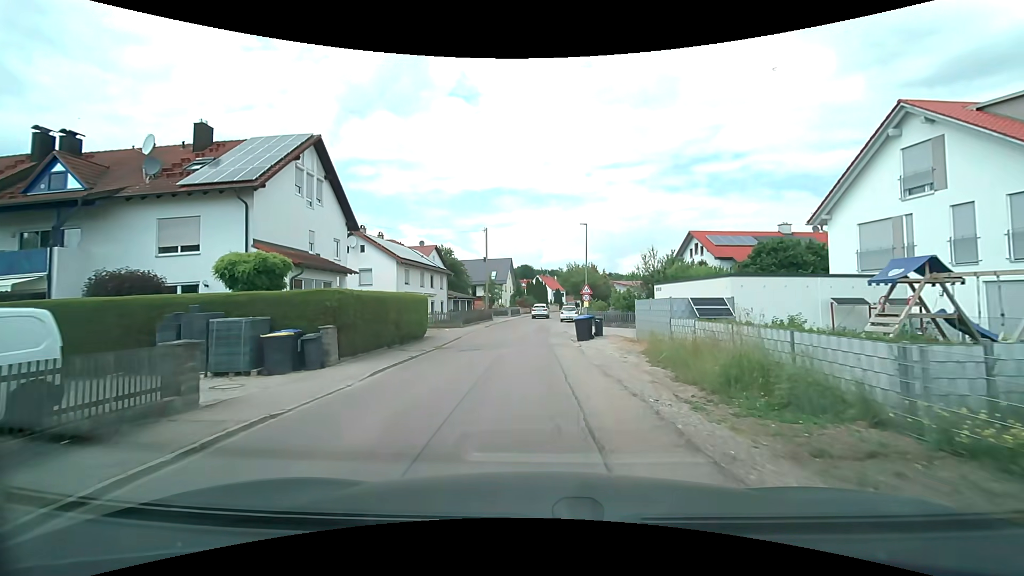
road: residential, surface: asphalt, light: Day
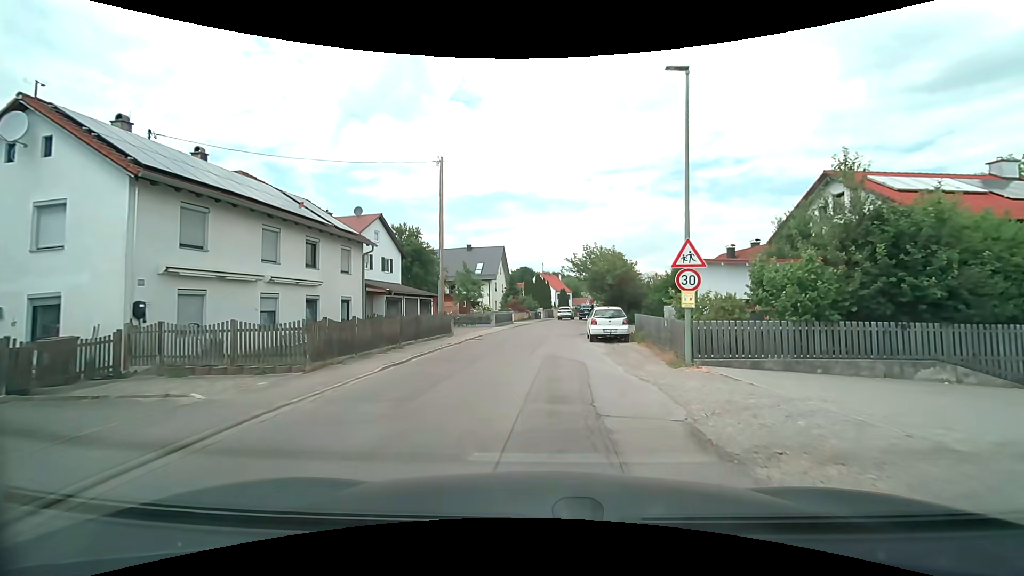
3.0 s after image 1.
(-0.1, +24.3) m; 0°
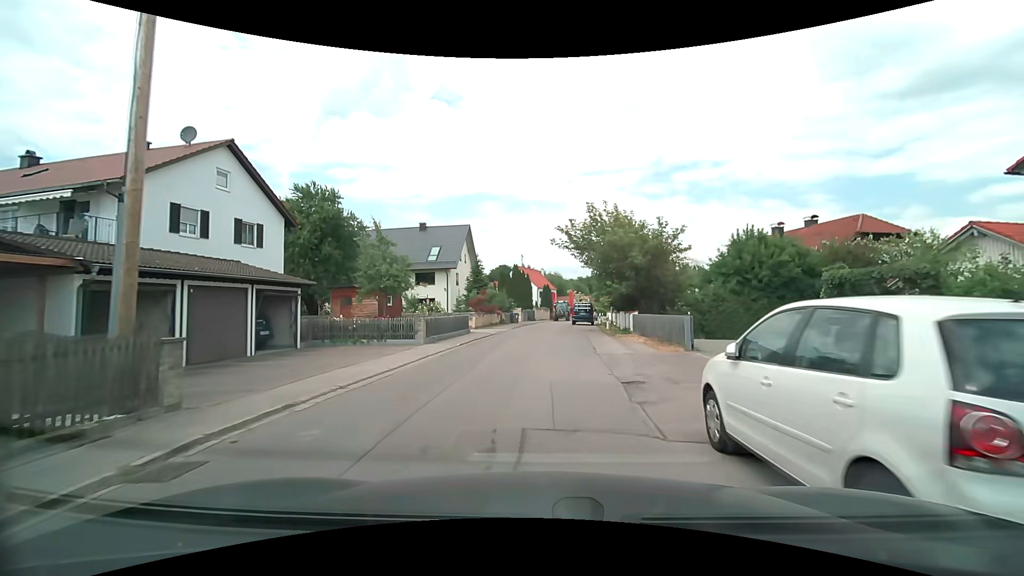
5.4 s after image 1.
(+0.5, +18.7) m; +2°
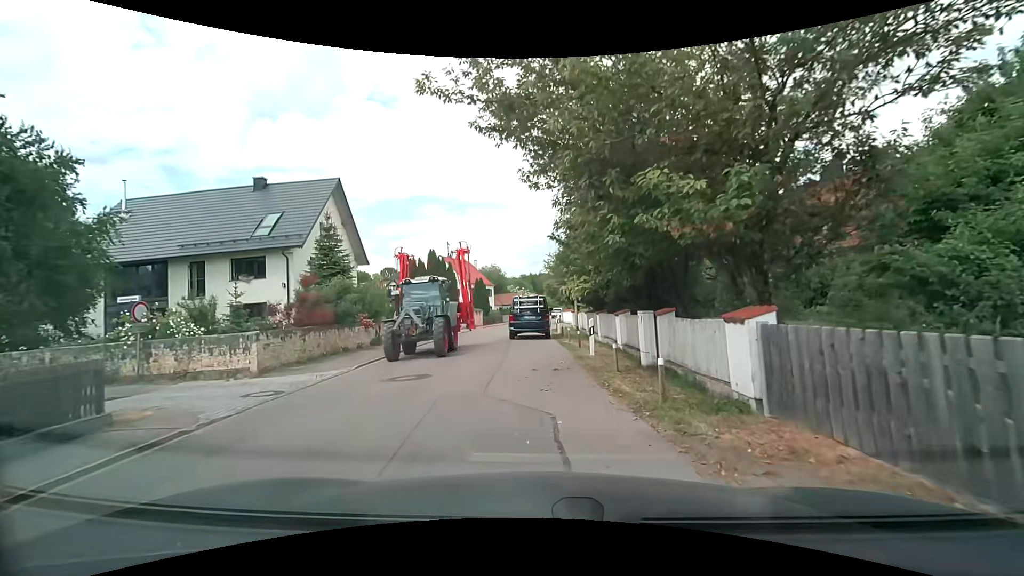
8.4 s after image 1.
(+1.6, +20.5) m; +6°
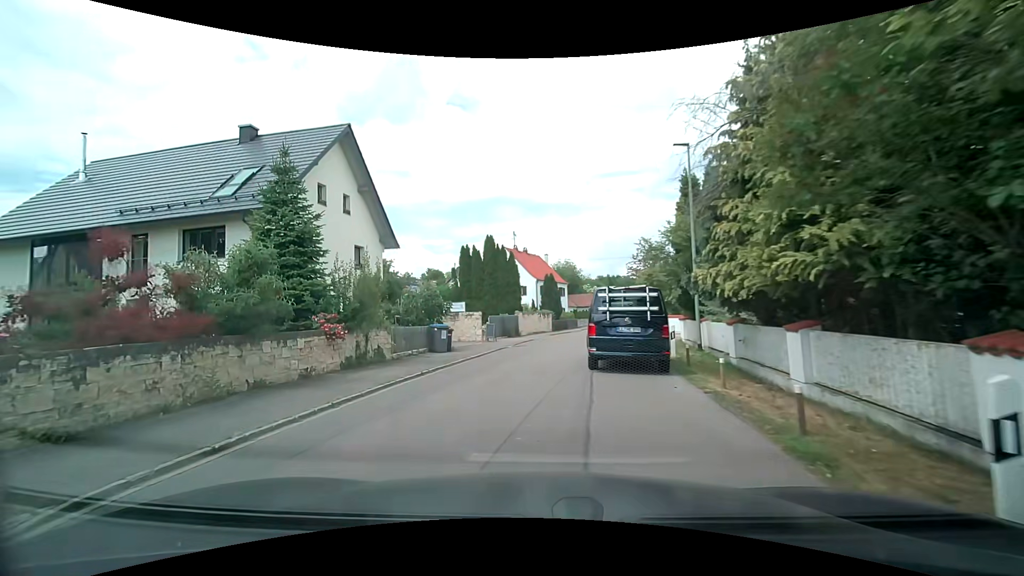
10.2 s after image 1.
(-0.3, +10.6) m; -8°
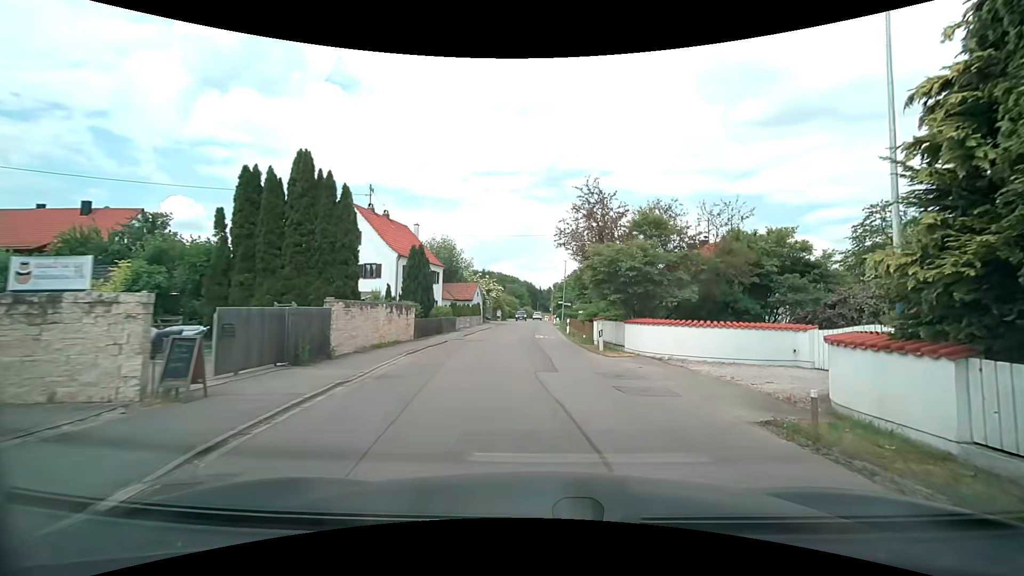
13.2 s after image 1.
(+0.2, +19.1) m; +14°
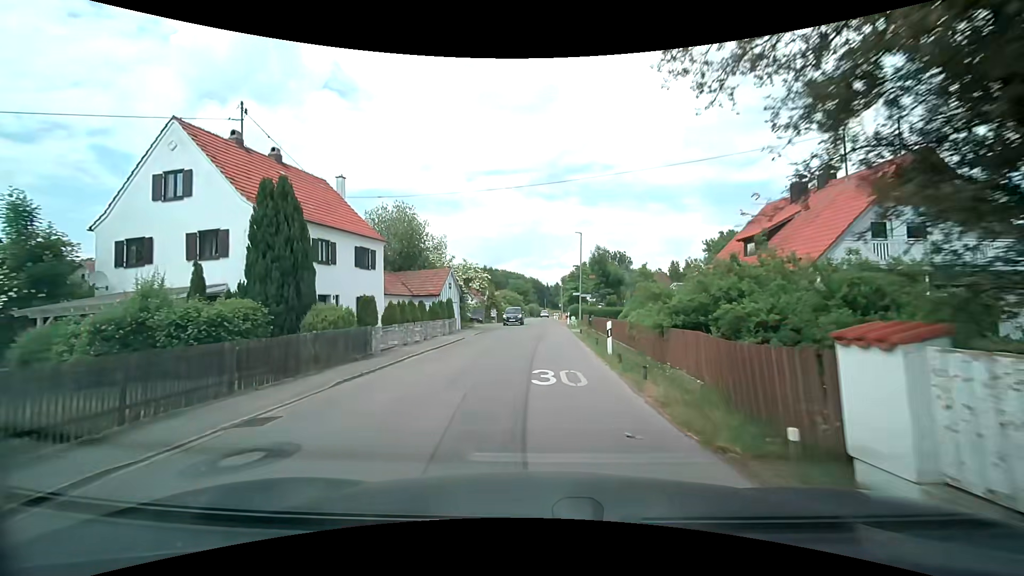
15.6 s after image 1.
(+0.4, +18.9) m; 0°
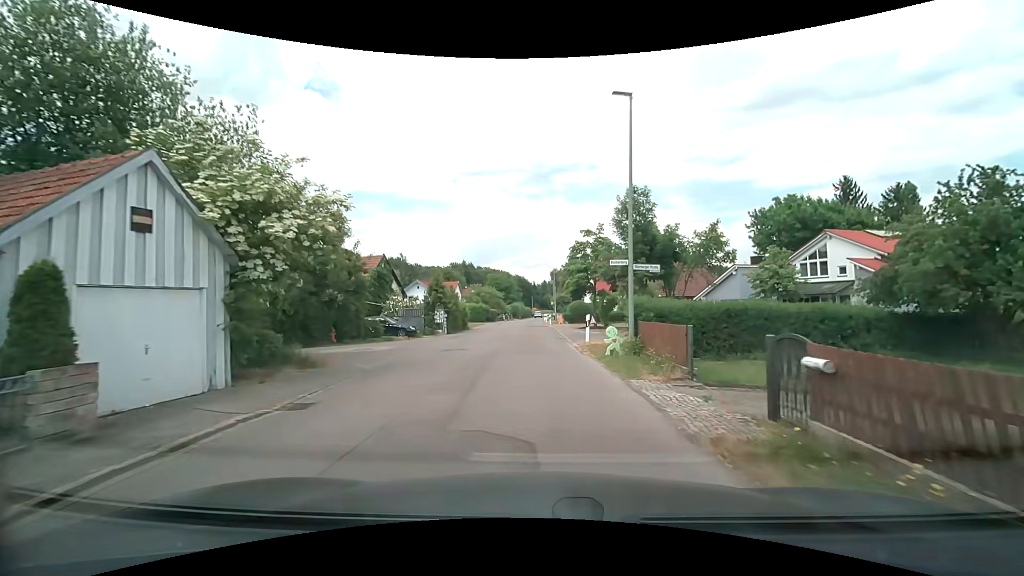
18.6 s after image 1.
(+0.3, +26.5) m; +1°
(0, +10) (0, +20) (0, +30) (0, +40) (0, +50) (0, +60) (0, +70) (0, +80) (0, +90) (0, +100) m
